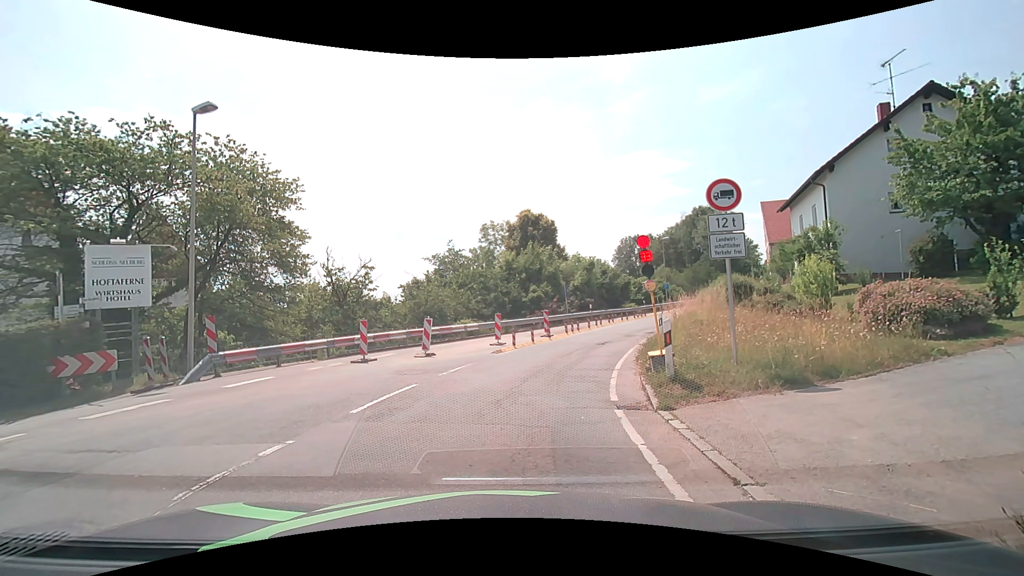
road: secondary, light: Day
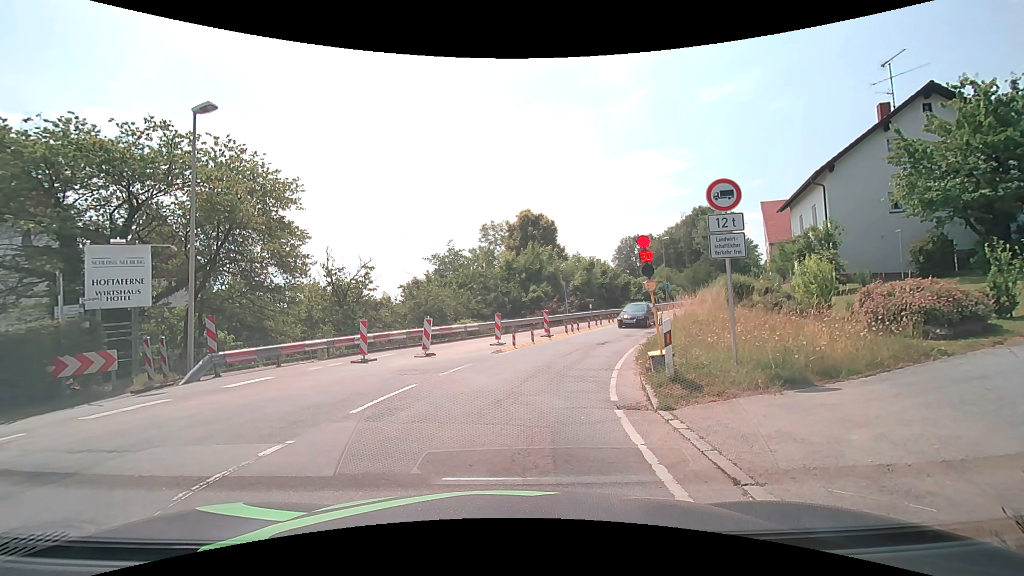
(0.0, 0.0) m; 0°
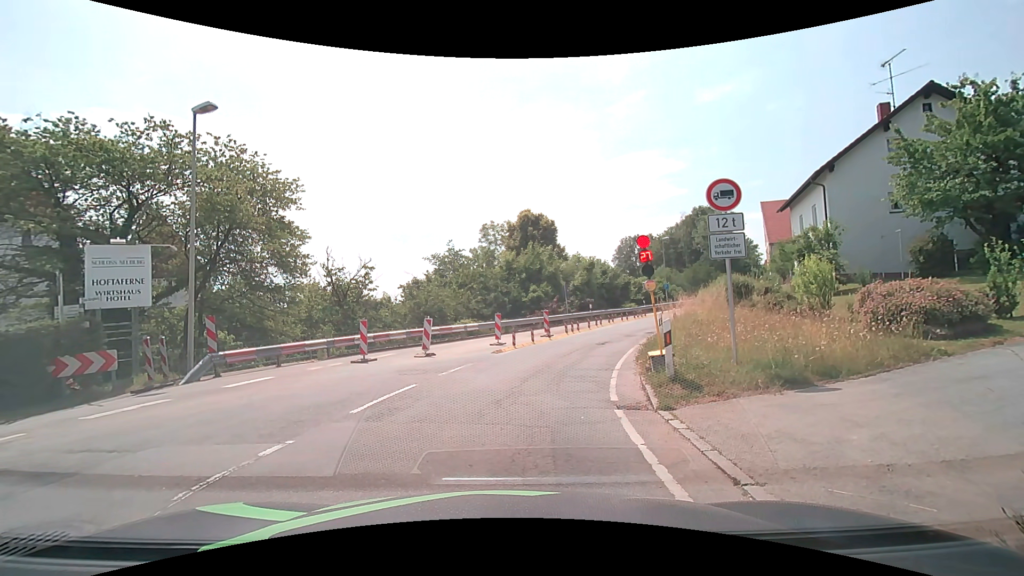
(0.0, 0.0) m; 0°
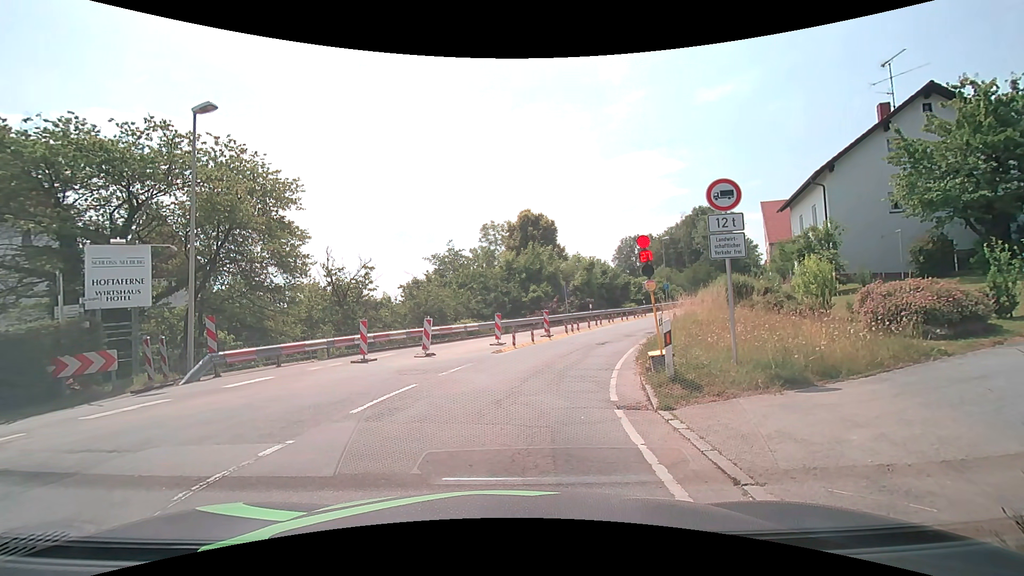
(0.0, 0.0) m; 0°
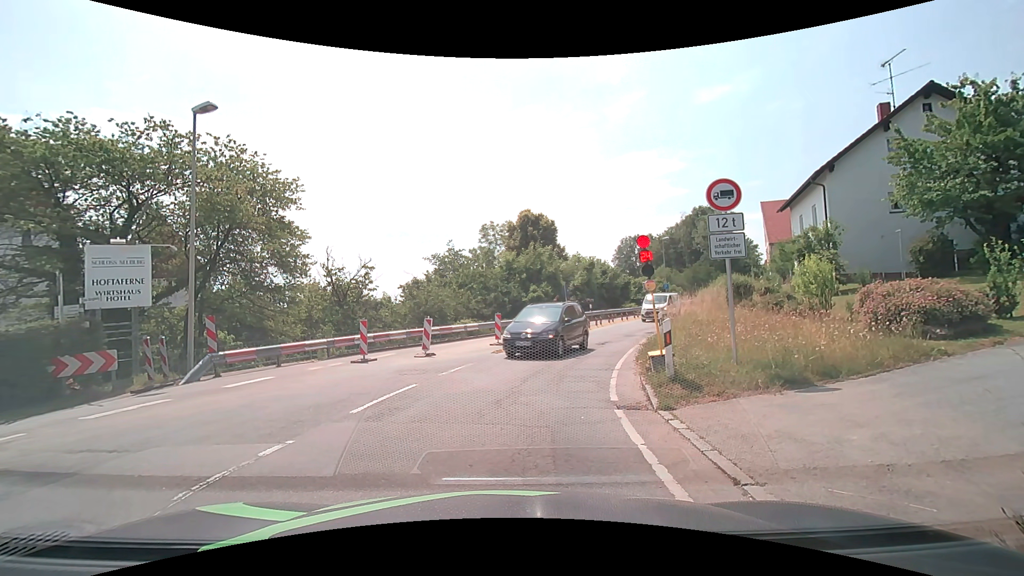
(0.0, 0.0) m; 0°
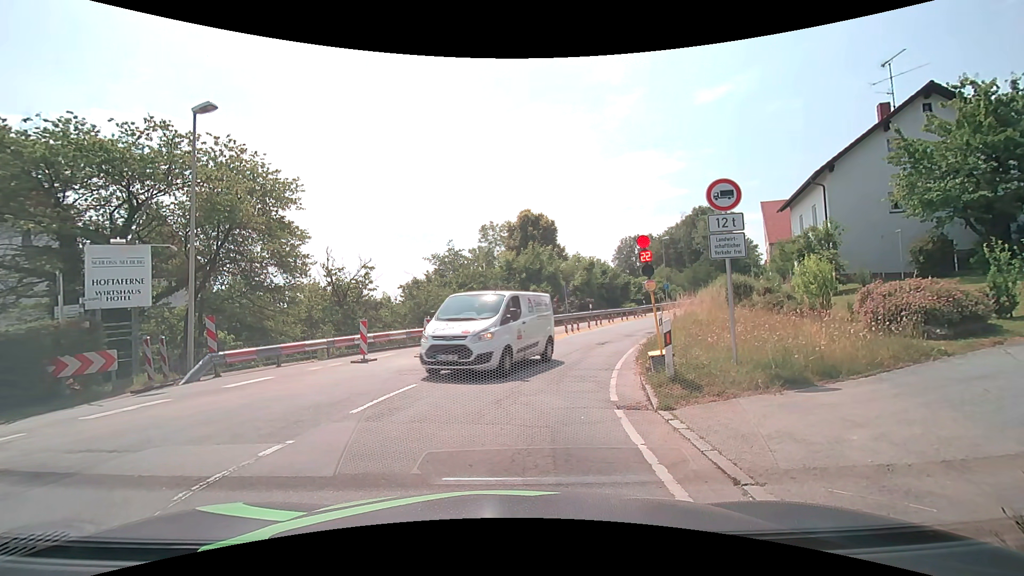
(0.0, 0.0) m; 0°
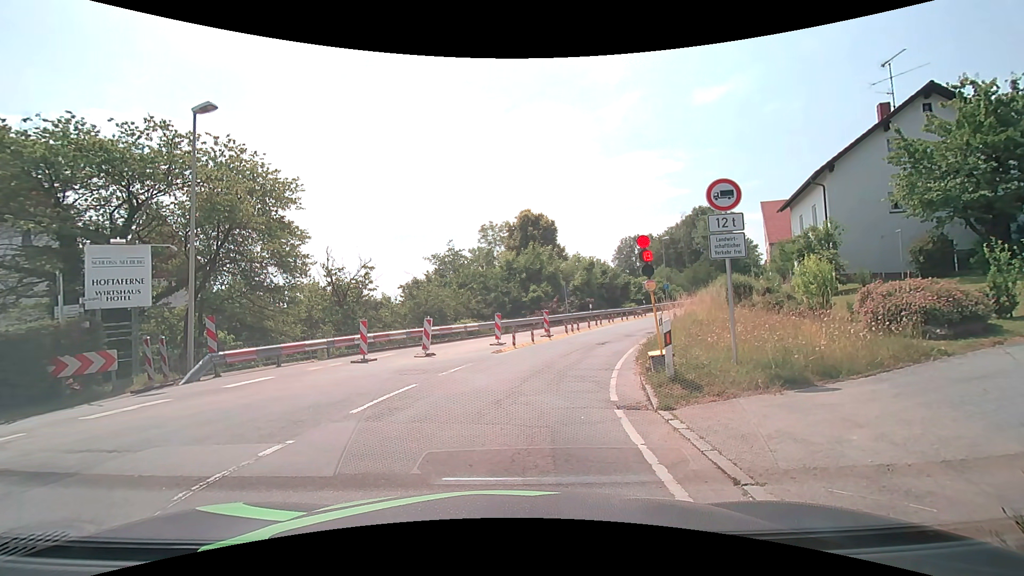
(0.0, 0.0) m; 0°
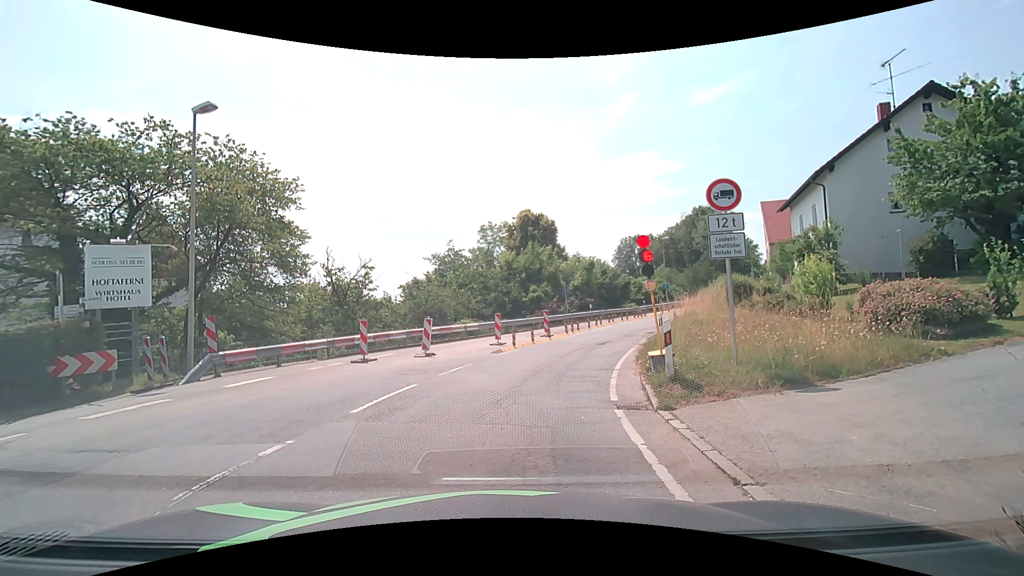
(0.0, 0.0) m; 0°
(0, +10) (+3, +20) (+6, +29) (+11, +38) (+16, +47) (+21, +55) (+27, +63) (+34, +71) (+40, +78) (+47, +86) m
